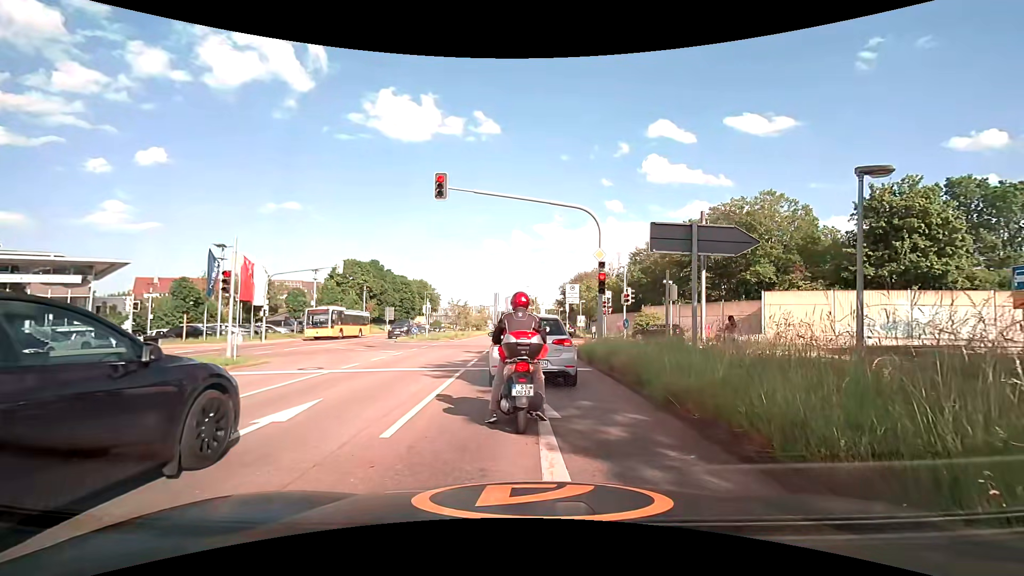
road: secondary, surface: asphalt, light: Day
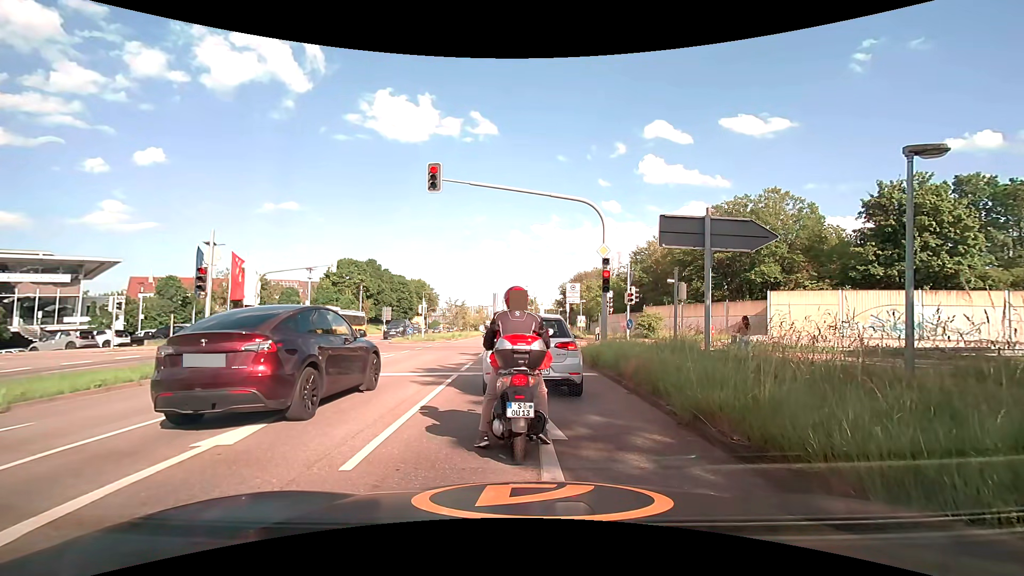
(0.0, +1.2) m; 0°
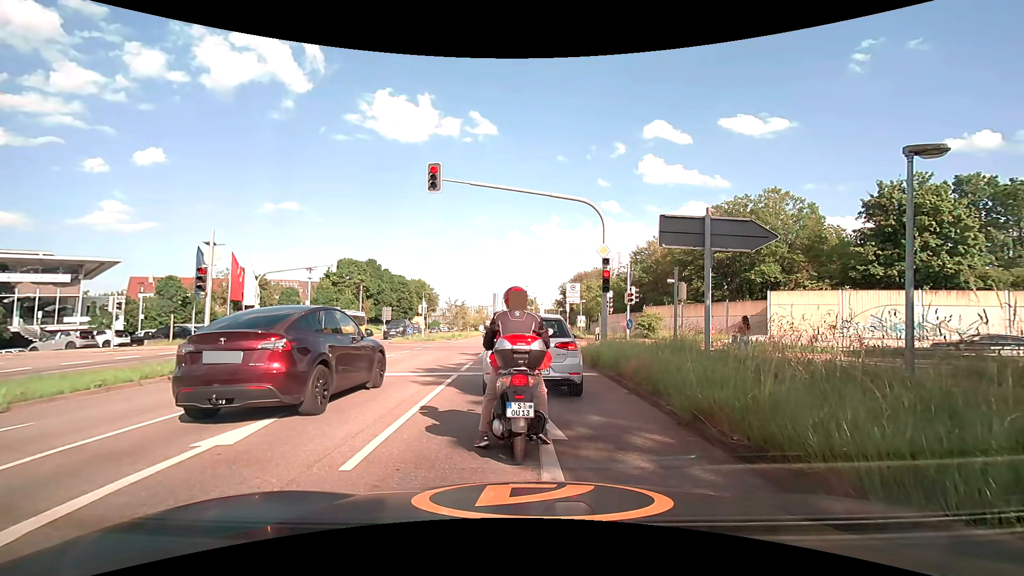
(0.0, 0.0) m; 0°
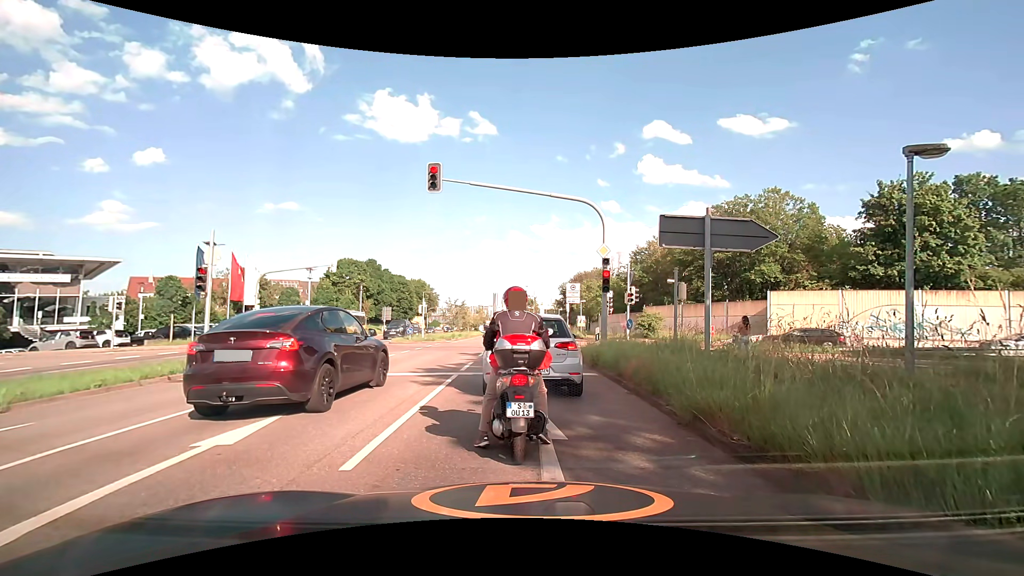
(0.0, 0.0) m; 0°
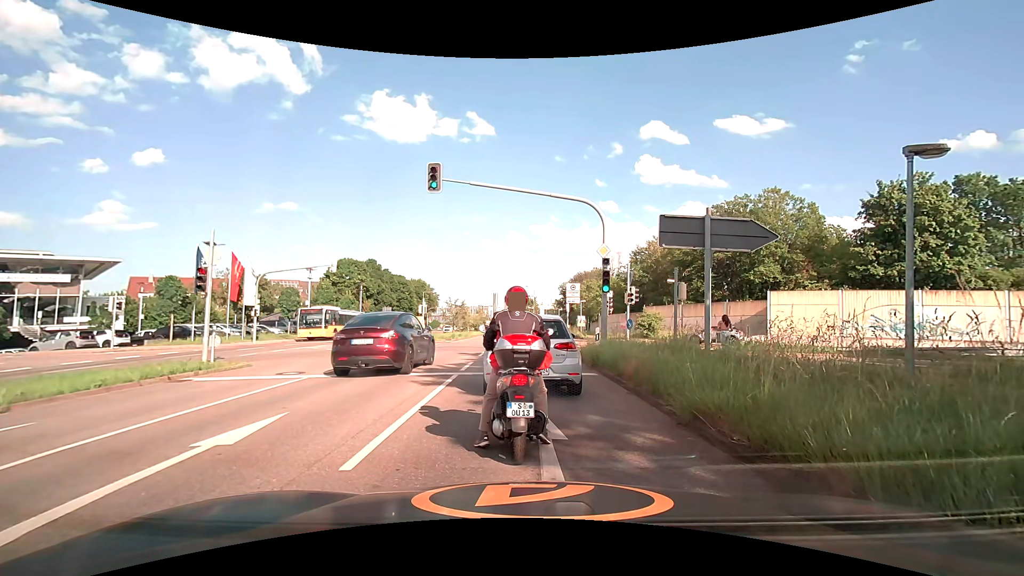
(0.0, 0.0) m; 0°
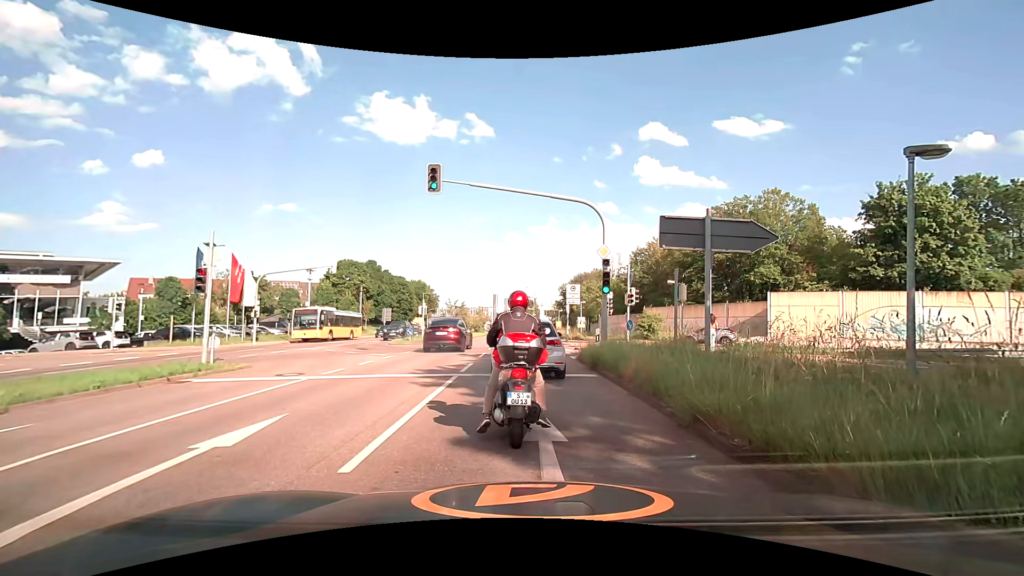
(0.0, 0.0) m; 0°
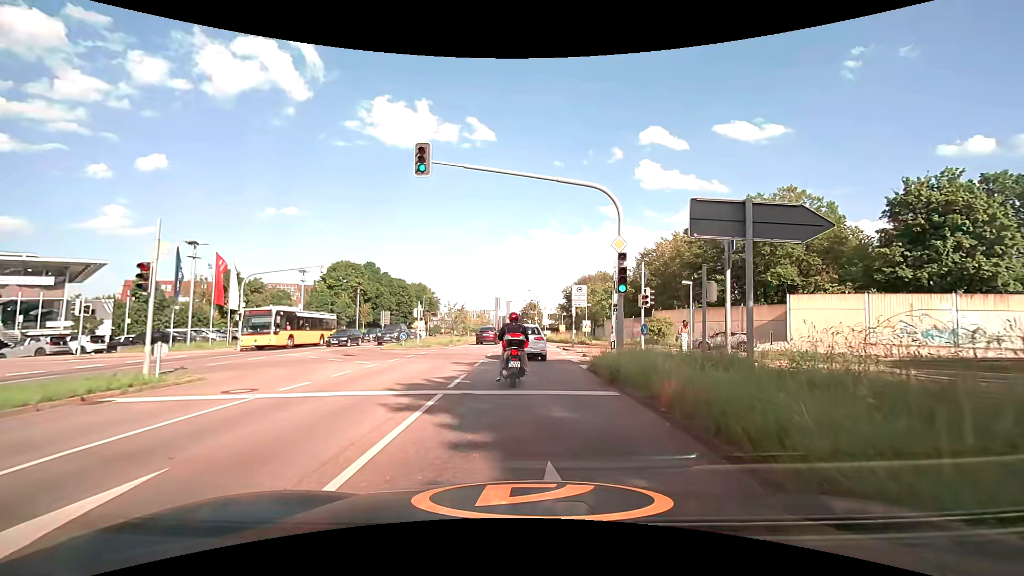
(0.0, +2.8) m; 0°
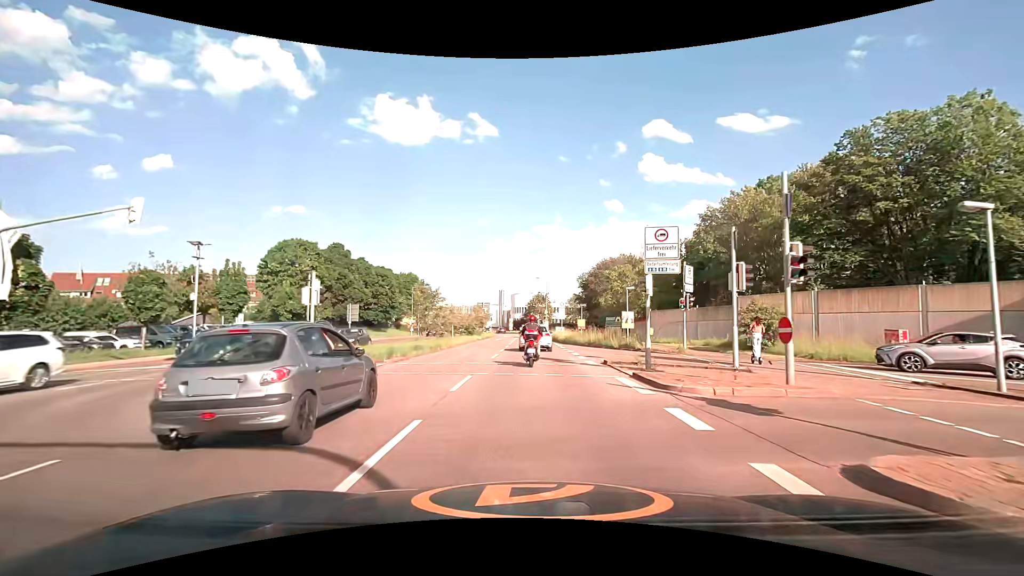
(-0.5, +19.8) m; -2°
(0, +10) (0, +20) (0, +30) (+1, +40) (+1, +50) (+1, +60) (+1, +70) (+1, +80) (0, +90) (-1, +100) m
